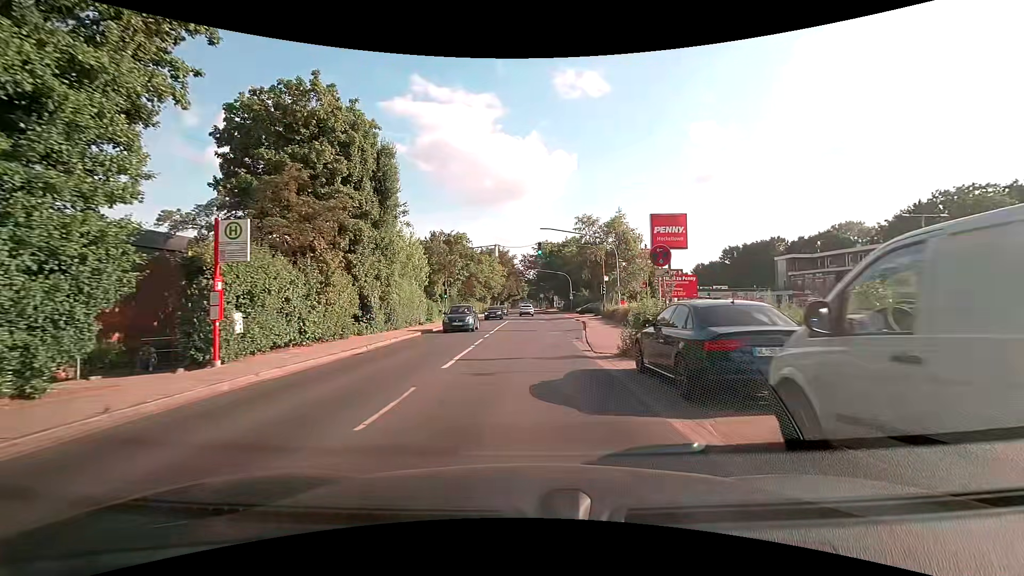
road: secondary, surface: asphalt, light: Day
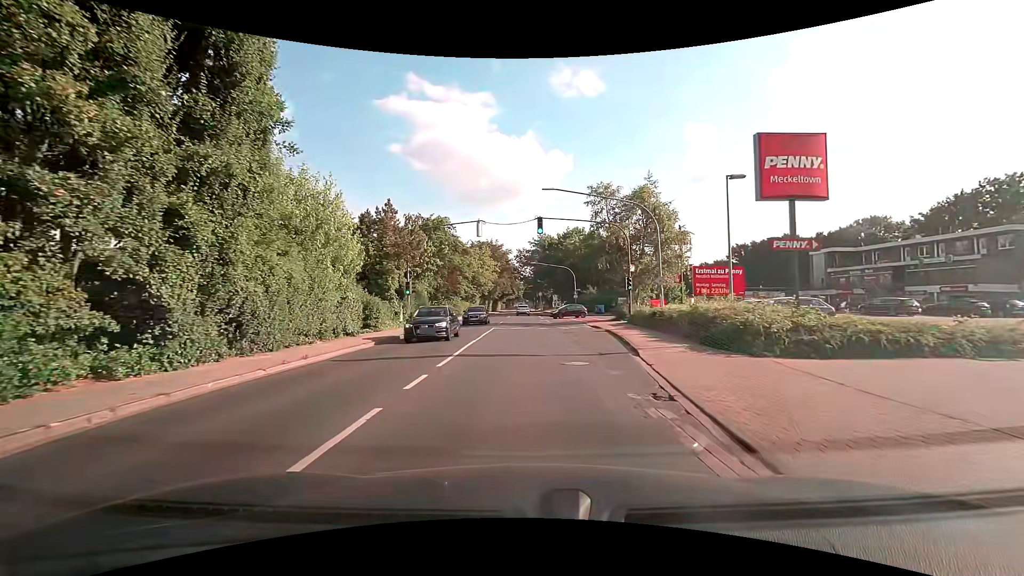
(0.0, +13.6) m; 0°
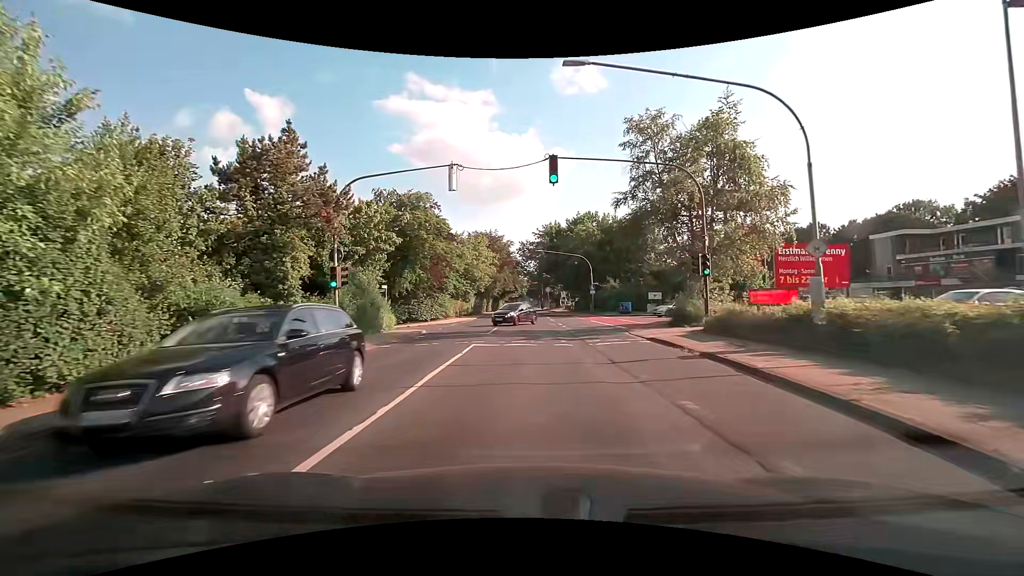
(-0.2, +13.6) m; -1°
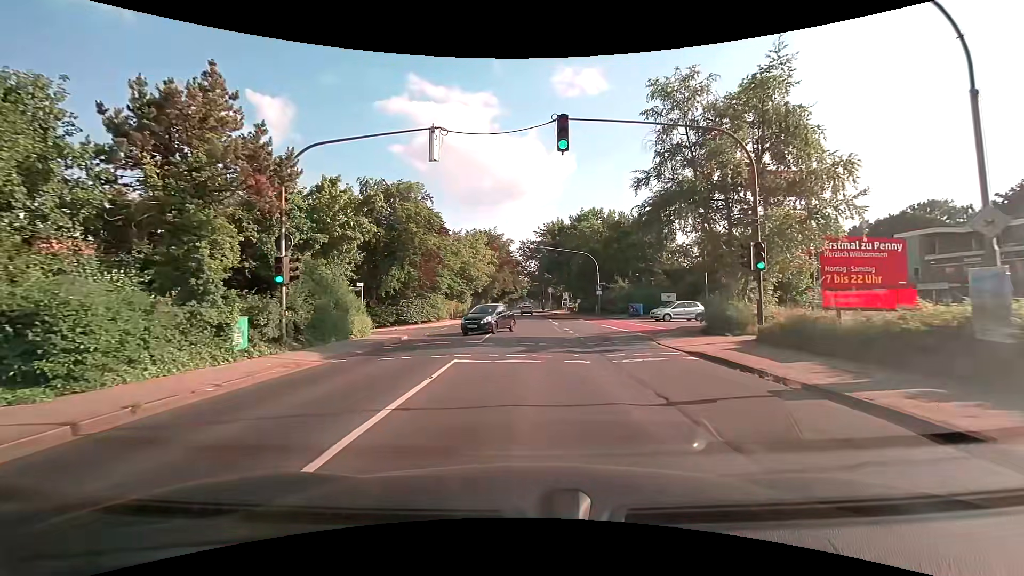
(0.0, +4.5) m; 0°
(0, +10) (0, +20) (0, +30) (0, +40) (0, +50) (0, +60) (0, +70) (0, +80) (0, +90) (0, +100) m
